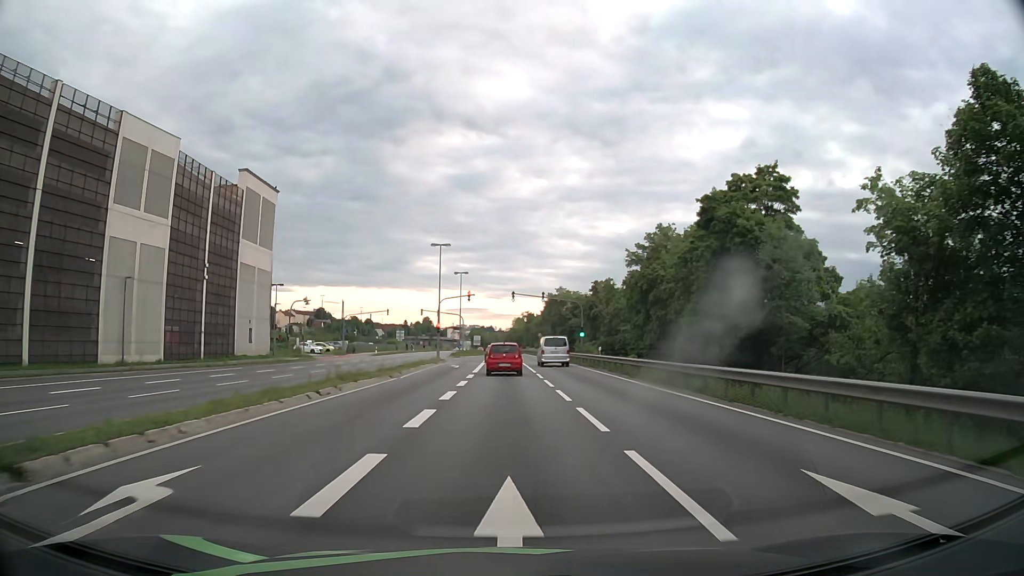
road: primary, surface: asphalt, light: Day
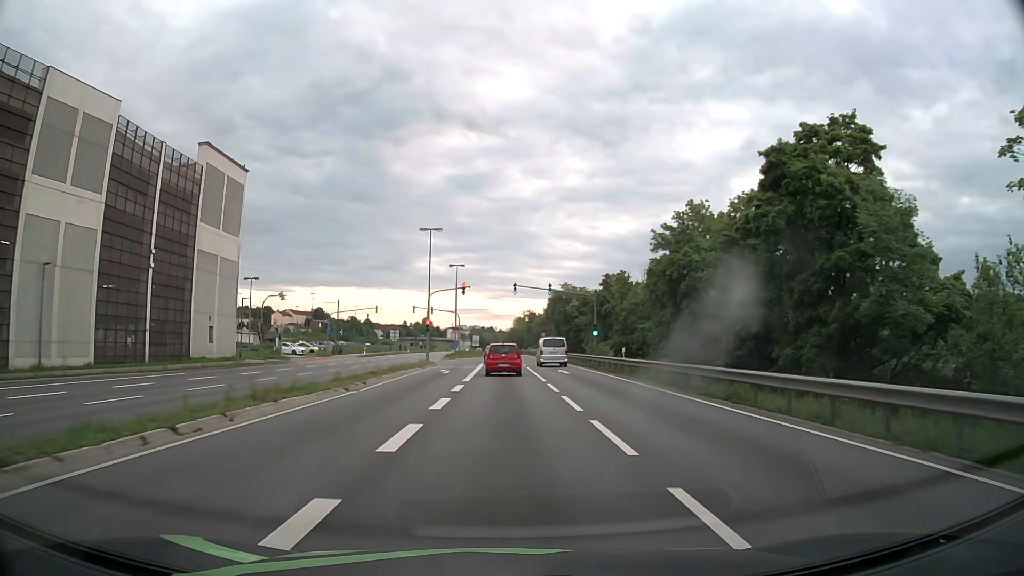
(0.0, +8.3) m; 0°
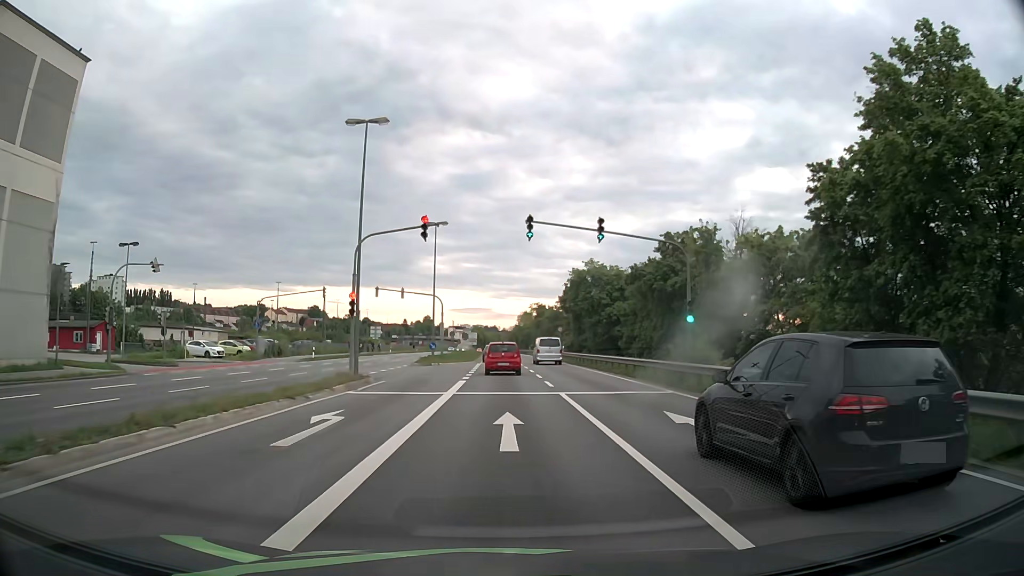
(0.0, +25.5) m; 0°
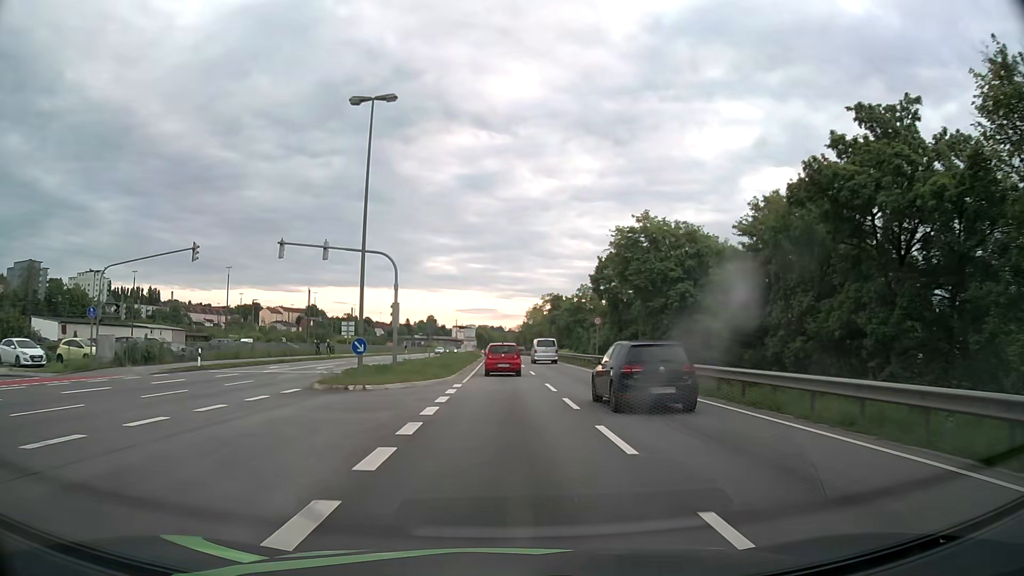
(0.0, +25.9) m; 0°
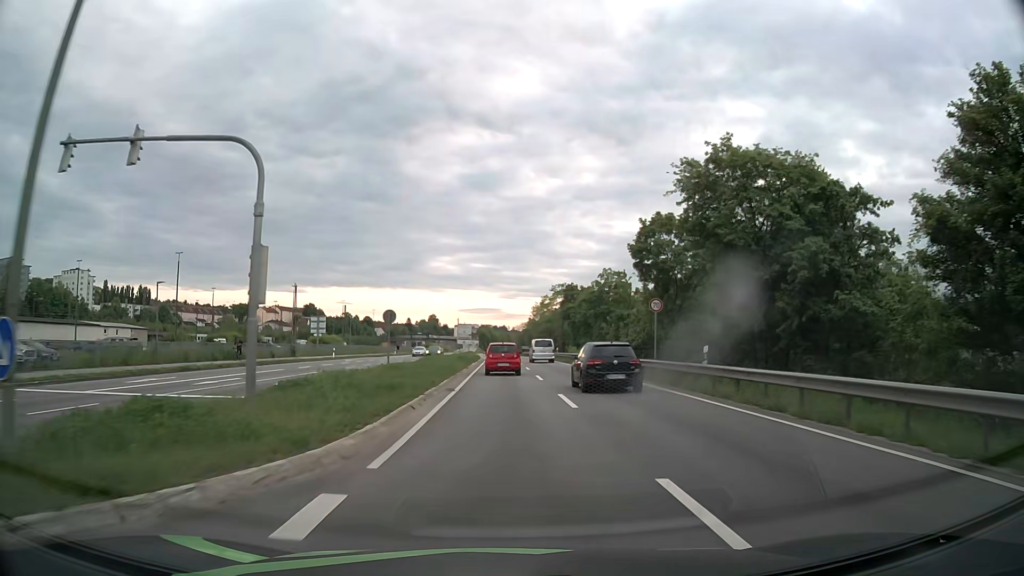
(-0.1, +17.5) m; 0°
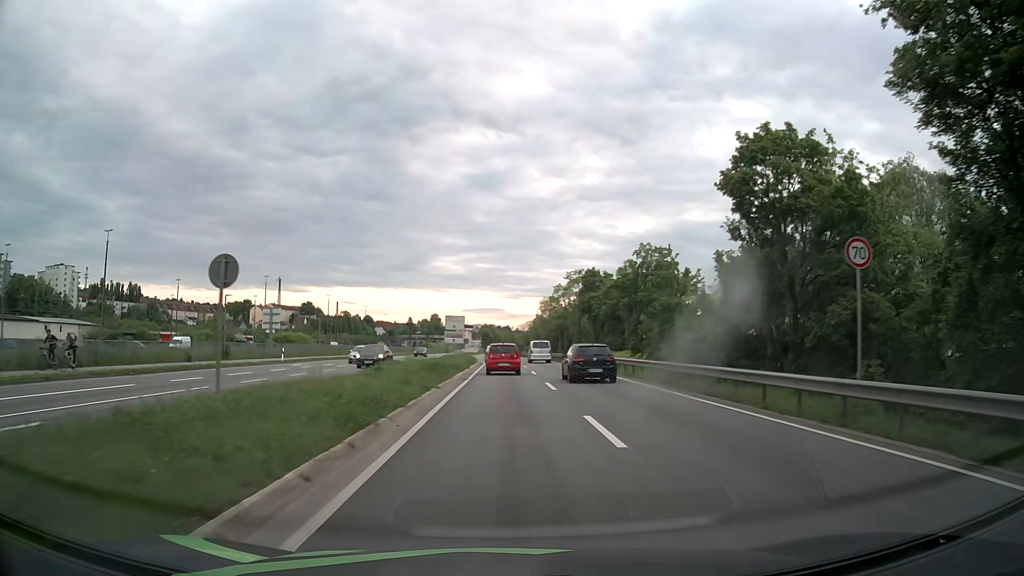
(0.0, +17.9) m; 0°
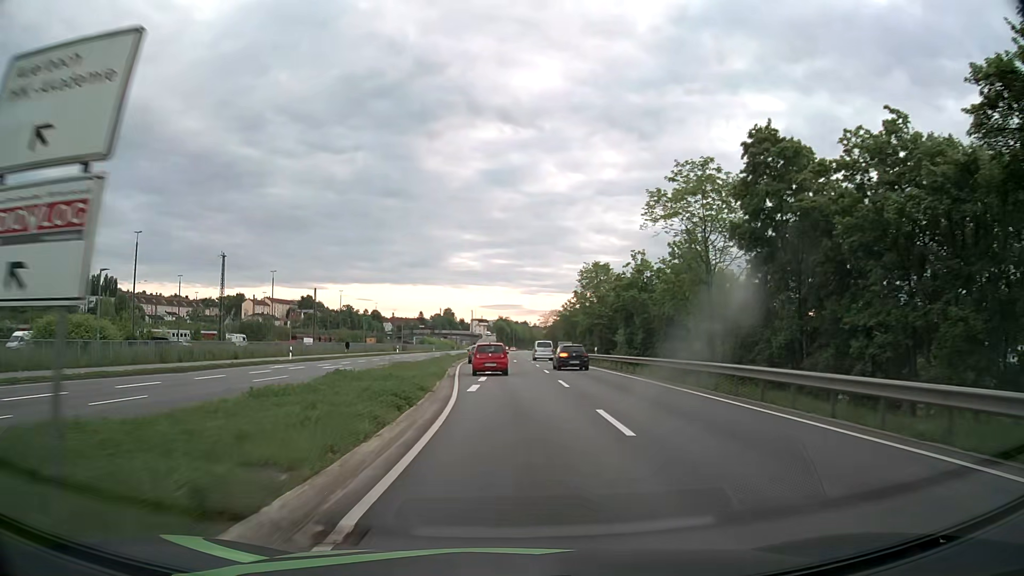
(-0.2, +47.3) m; -1°
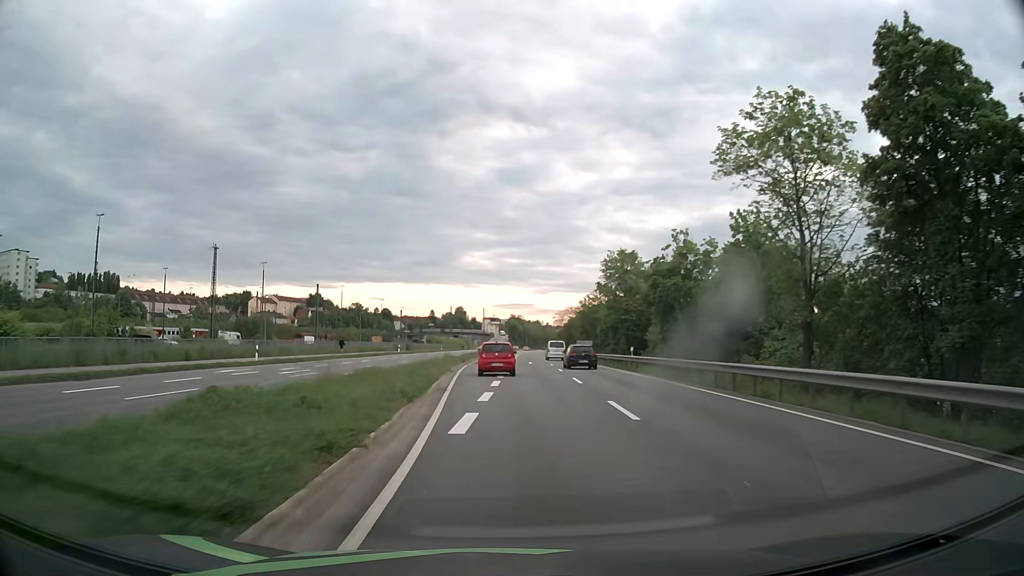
(-0.1, +10.0) m; -1°
